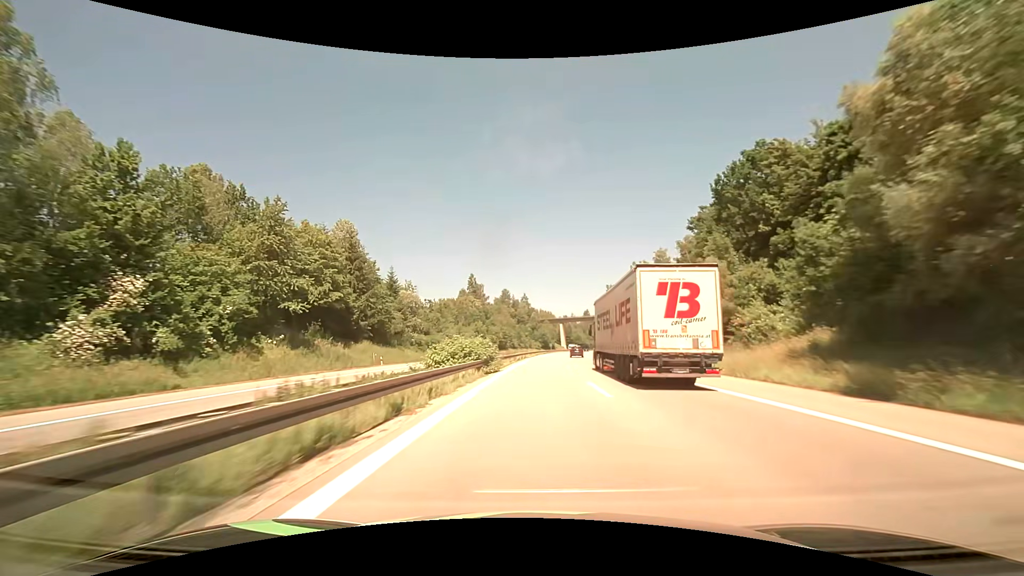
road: motorway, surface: asphalt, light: Day
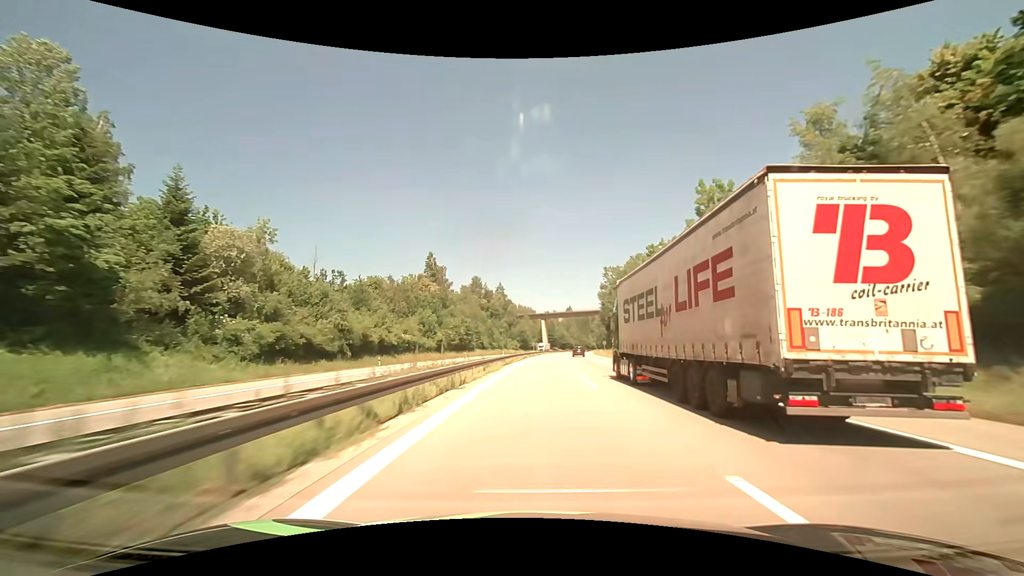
(+1.1, +51.3) m; +3°
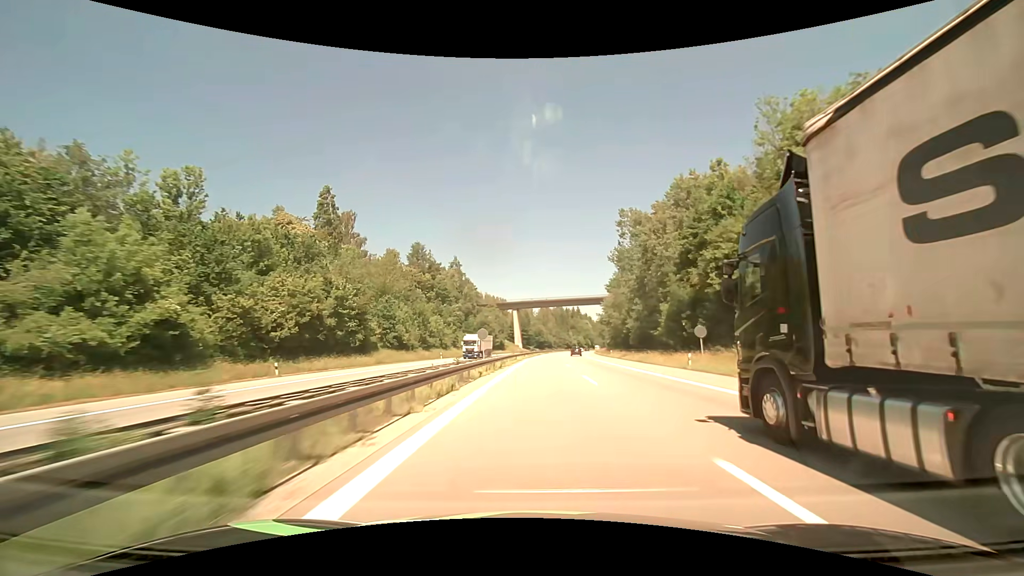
(+1.6, +71.6) m; +3°
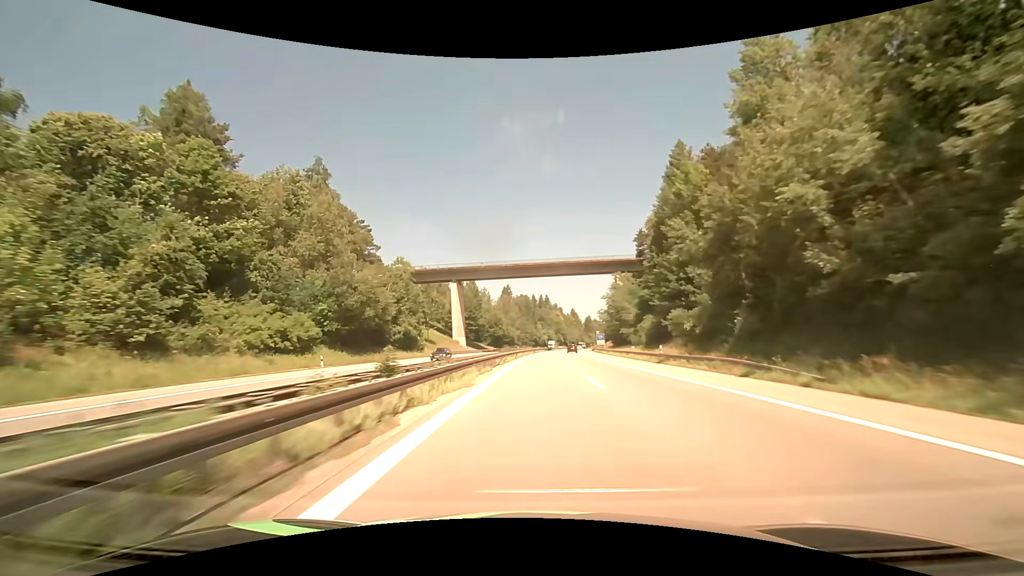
(+3.3, +92.7) m; +4°
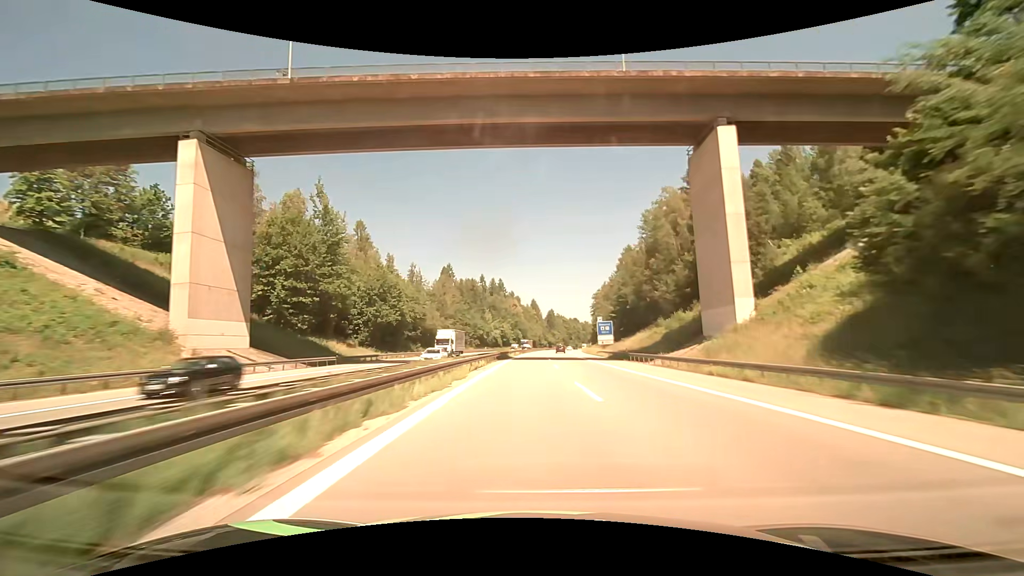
(+3.4, +94.2) m; +5°
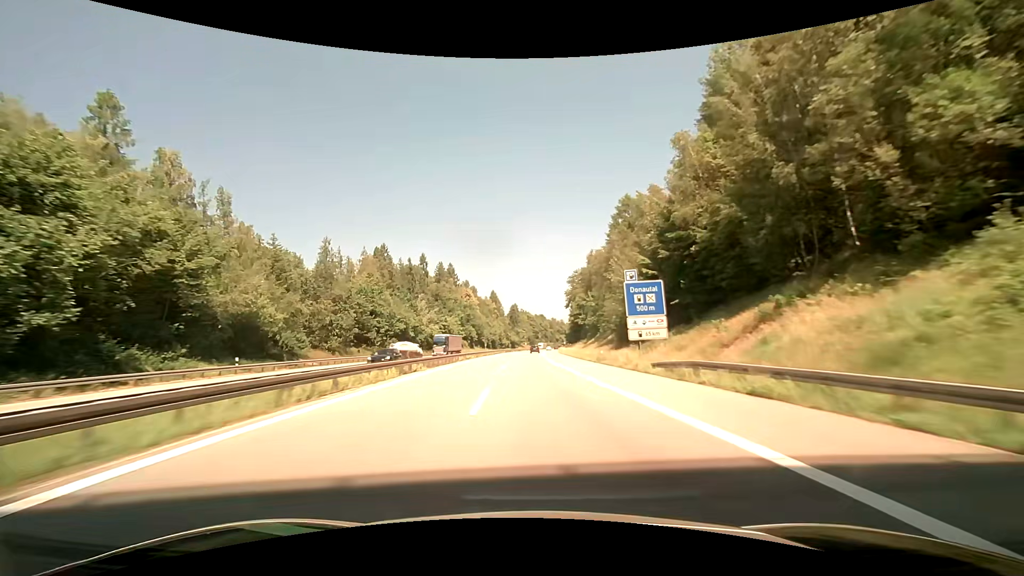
(+2.8, +56.8) m; +4°
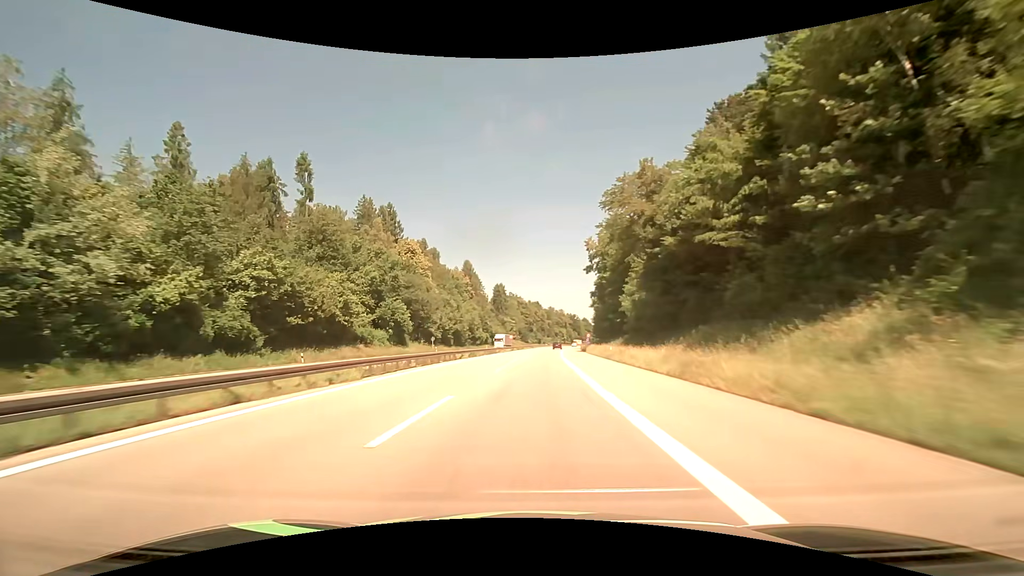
(+0.3, +93.2) m; +1°
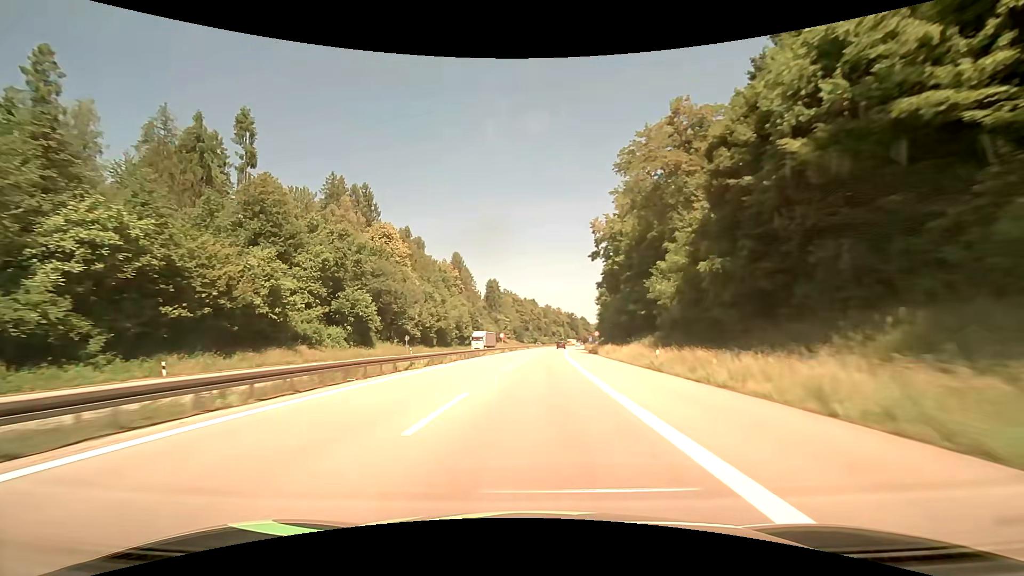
(+0.1, +17.2) m; 0°
(0, +10) (0, +20) (0, +30) (+1, +40) (+1, +50) (+2, +60) (+2, +70) (+3, +80) (+4, +90) (+5, +100) m
